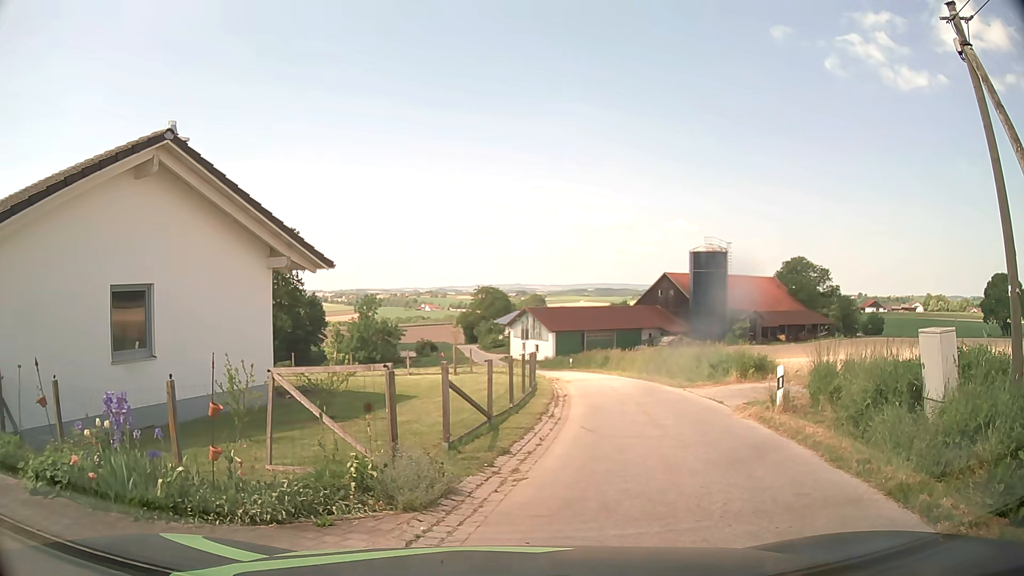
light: Day
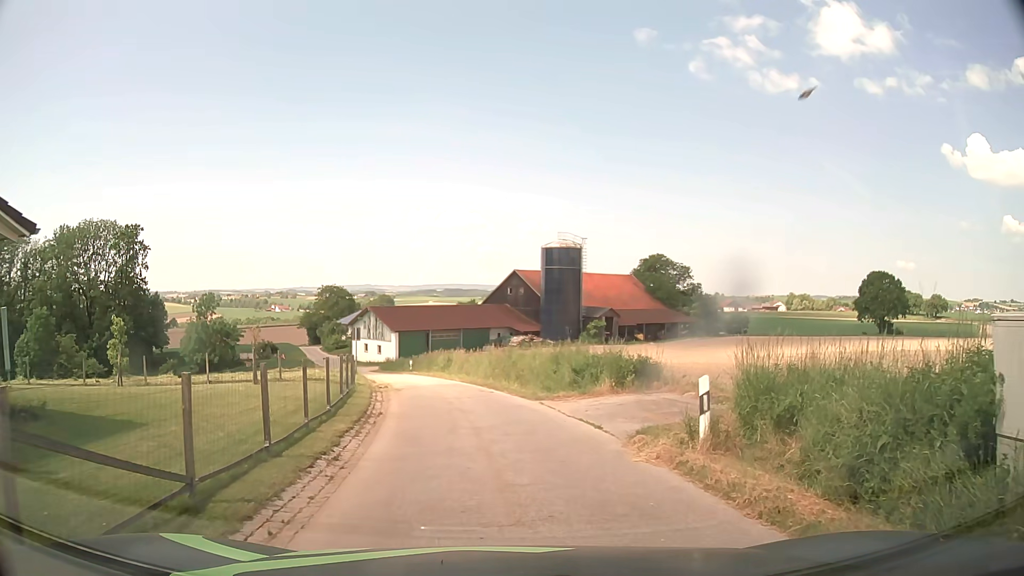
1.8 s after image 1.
(+0.7, +5.3) m; +13°
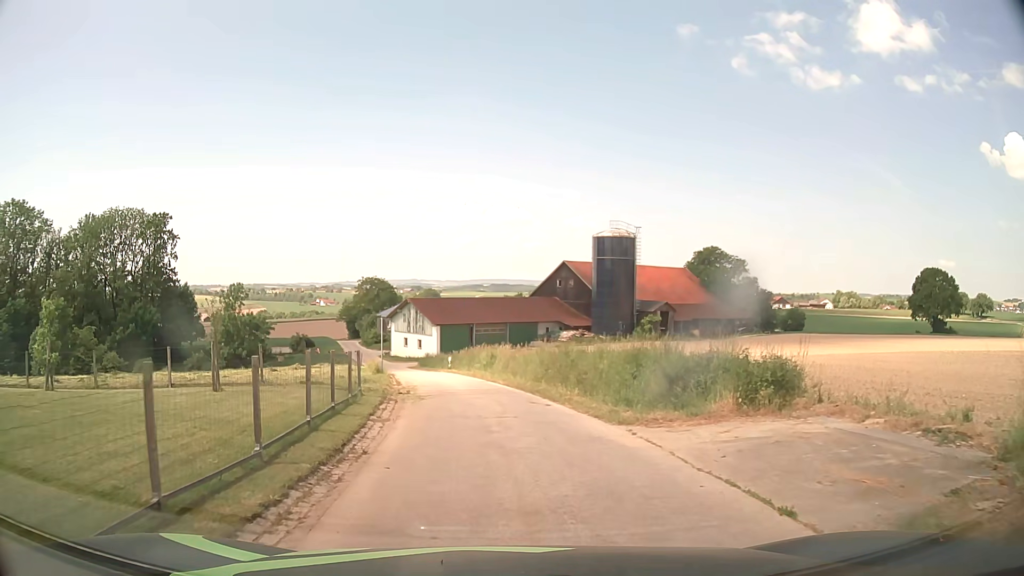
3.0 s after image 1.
(-0.2, +6.3) m; -4°
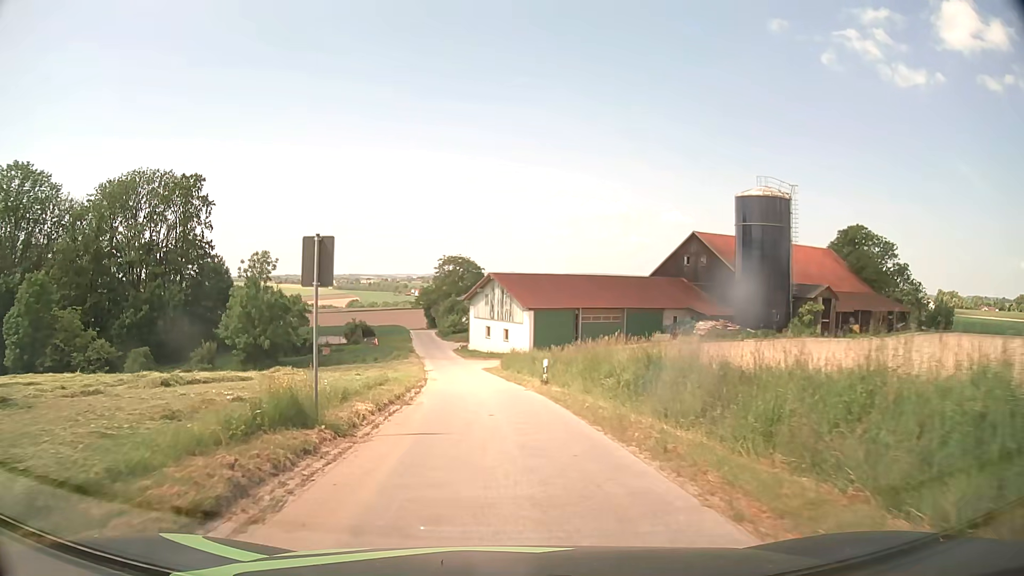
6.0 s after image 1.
(-1.5, +23.9) m; -8°
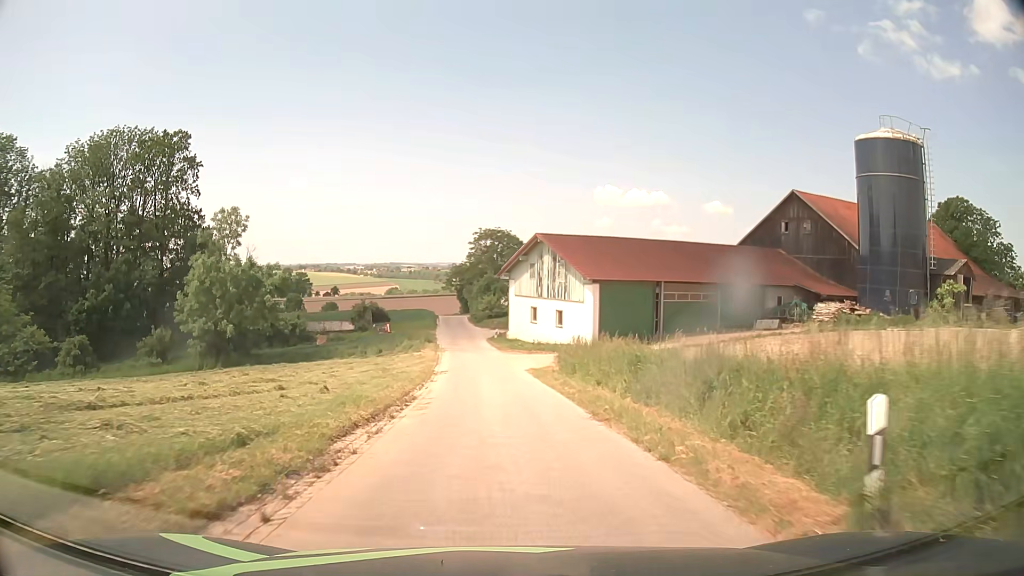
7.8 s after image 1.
(-0.7, +18.6) m; -4°
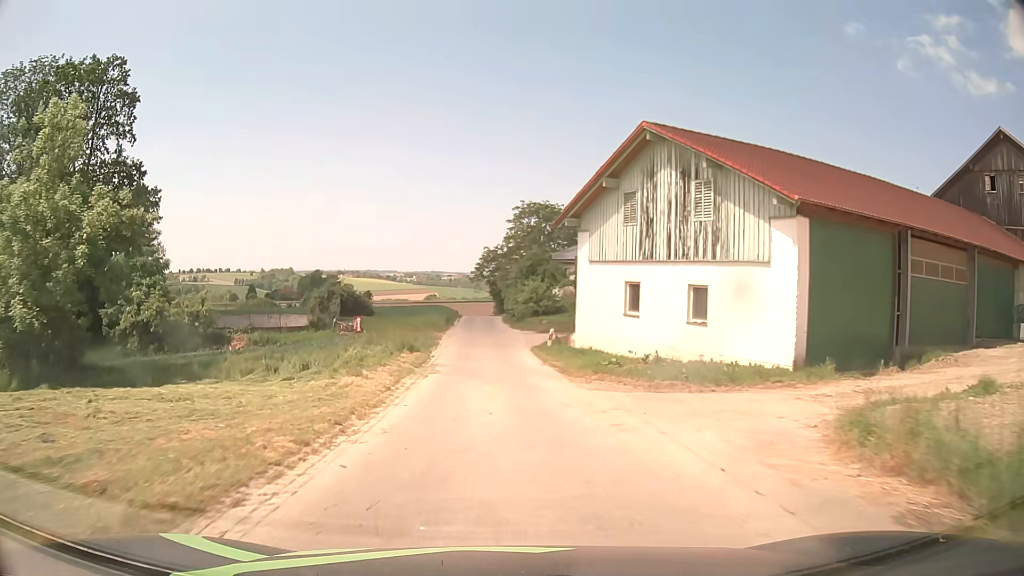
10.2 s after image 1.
(-0.8, +27.0) m; -3°
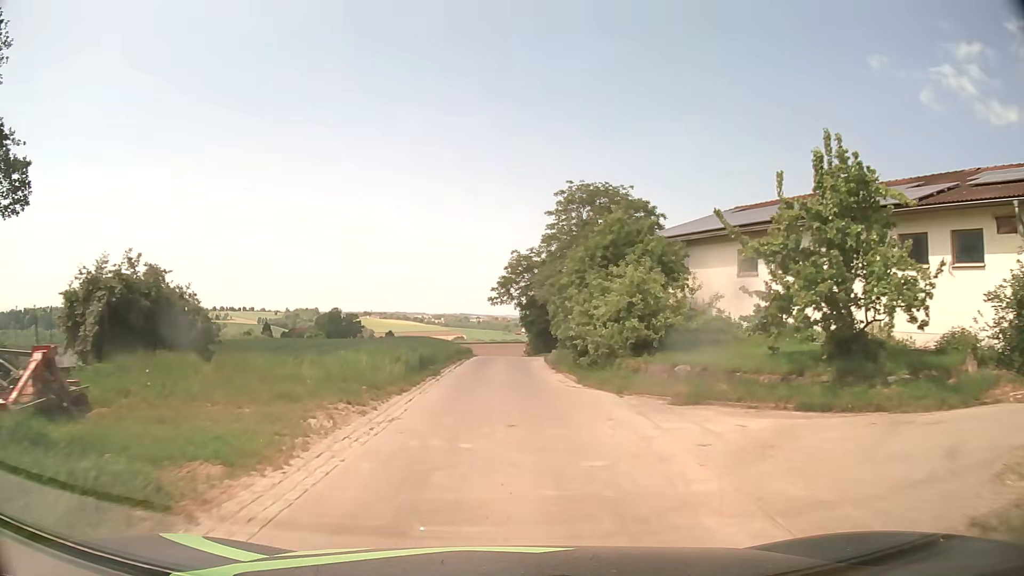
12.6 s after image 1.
(-0.8, +27.9) m; -3°
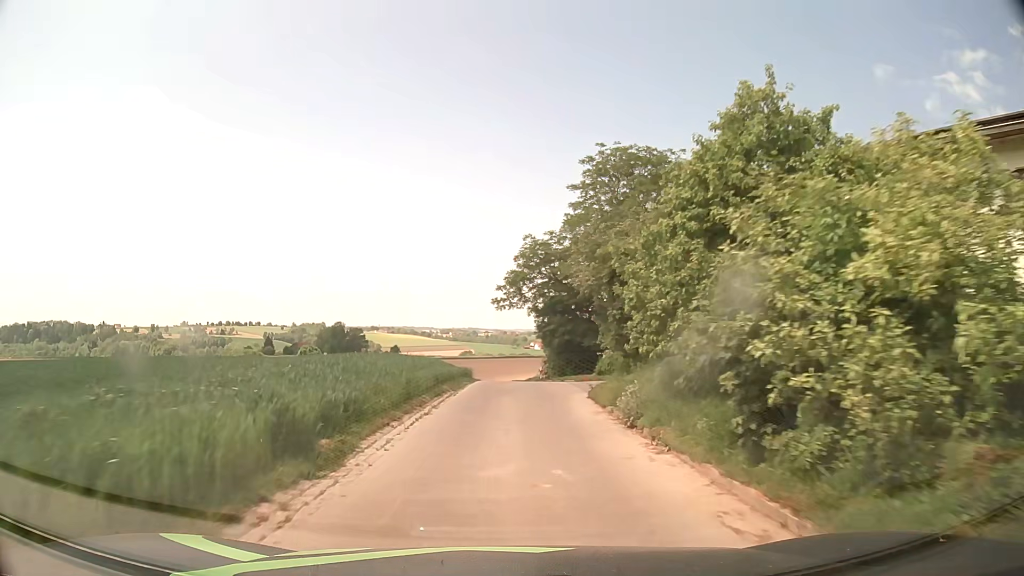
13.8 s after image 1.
(-0.1, +13.7) m; -1°
(0, +10) (0, +20) (0, +30) (0, +40) (0, +50) (-2, +60) (-4, +70) (-6, +79) (-10, +89) (-13, +98) m
